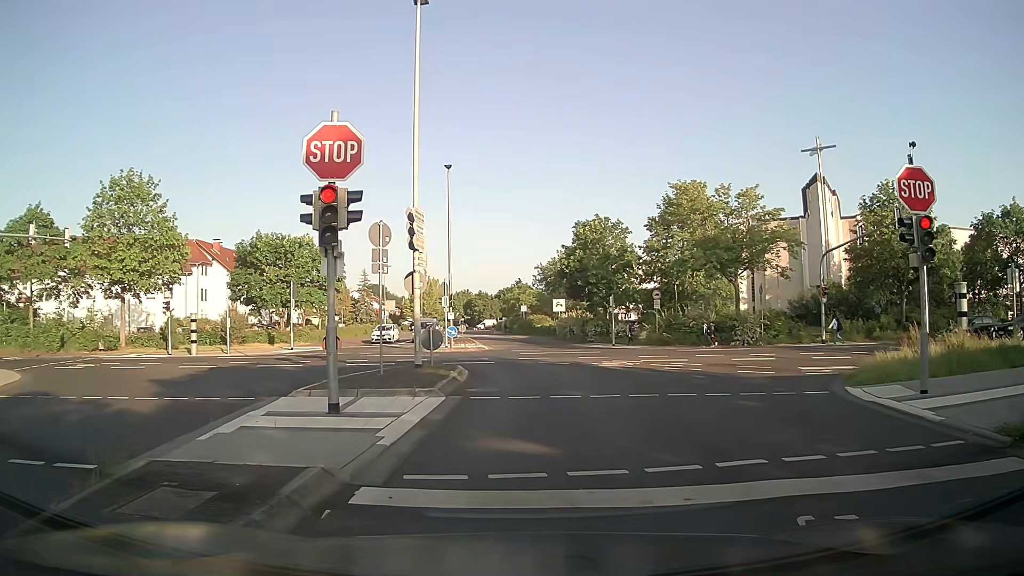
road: residential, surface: asphalt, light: Day
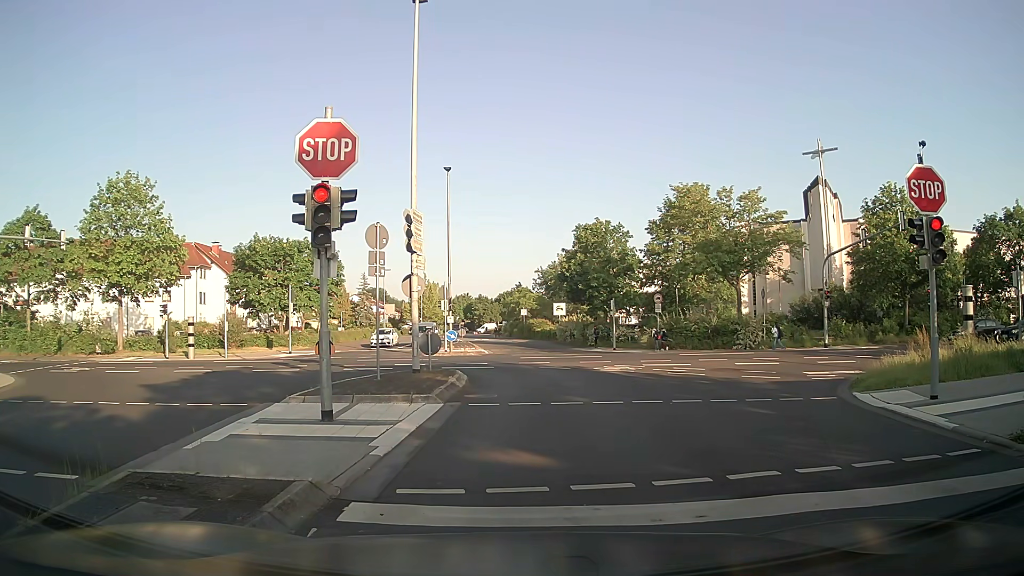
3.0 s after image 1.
(0.0, +0.4) m; 0°
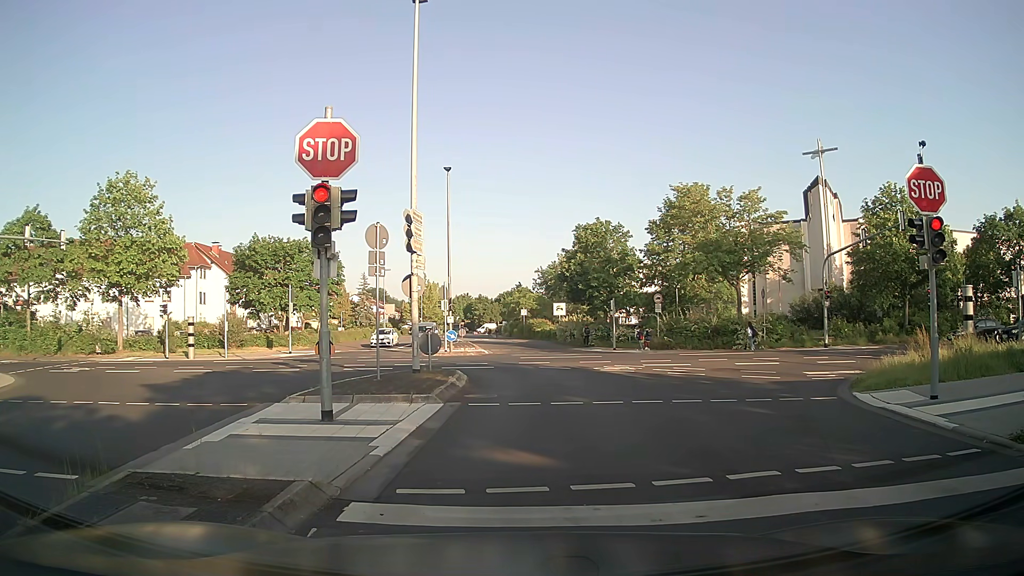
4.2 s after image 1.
(0.0, 0.0) m; 0°
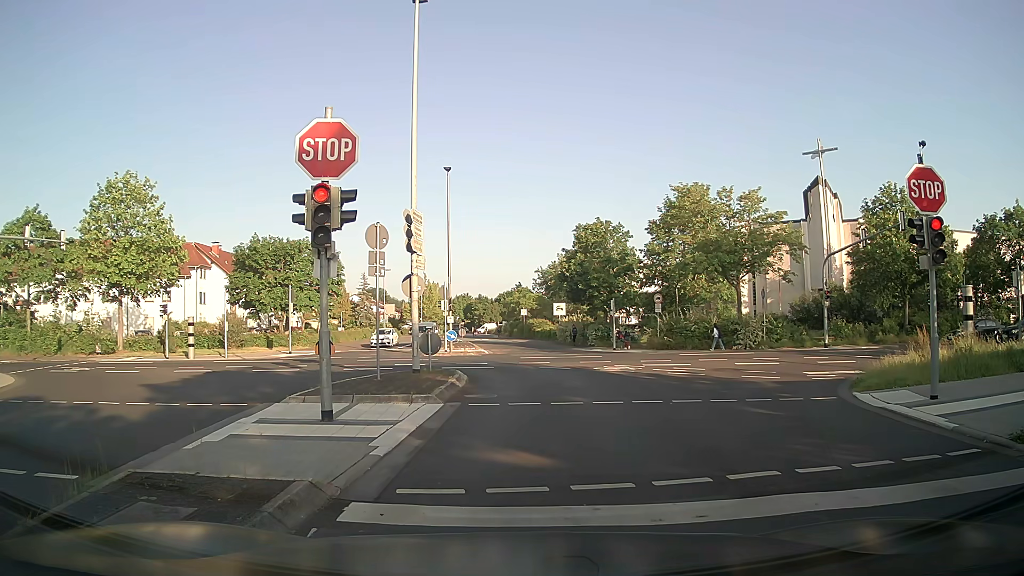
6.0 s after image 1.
(0.0, 0.0) m; 0°
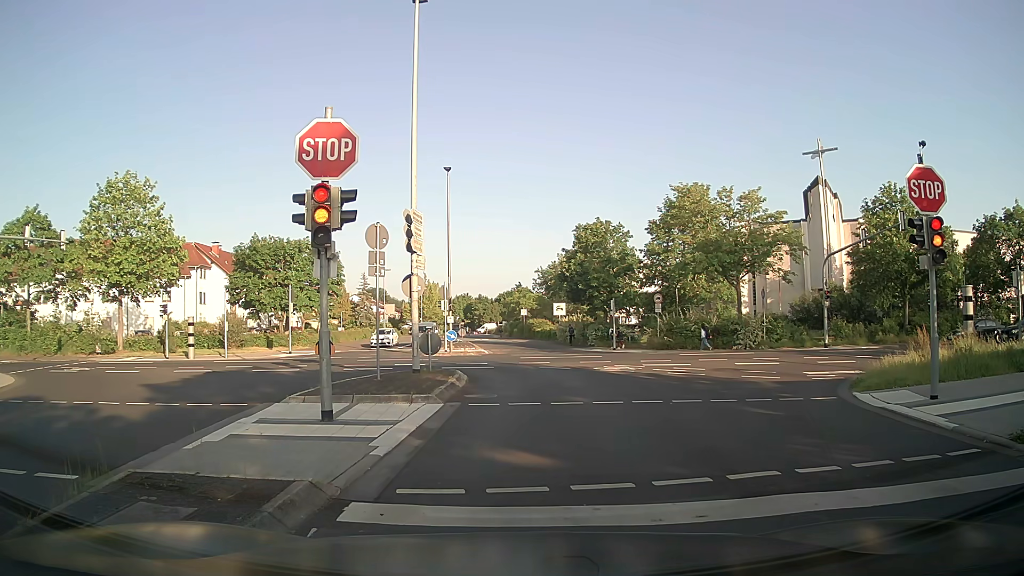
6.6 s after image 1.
(0.0, 0.0) m; 0°
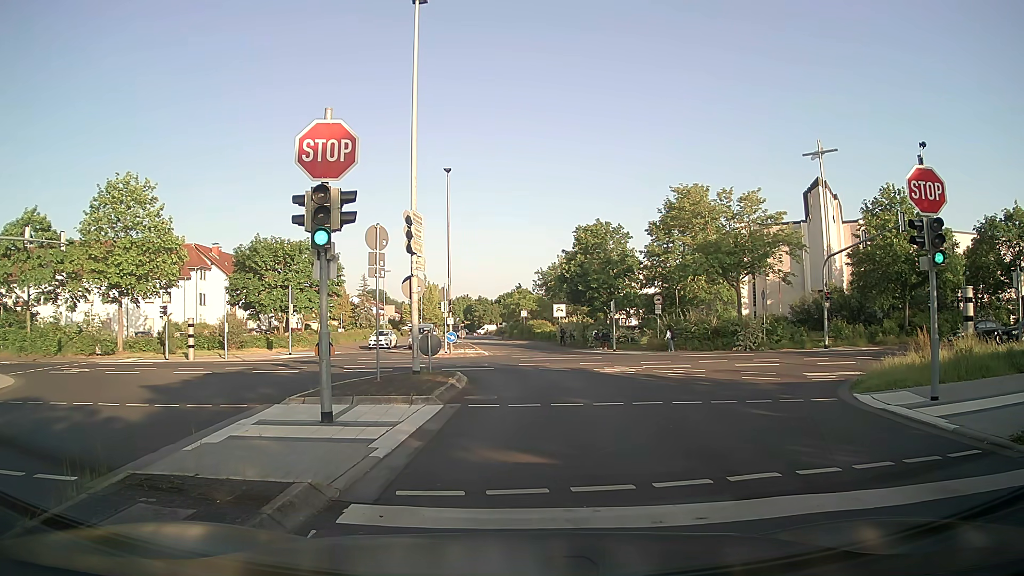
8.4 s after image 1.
(0.0, 0.0) m; 0°
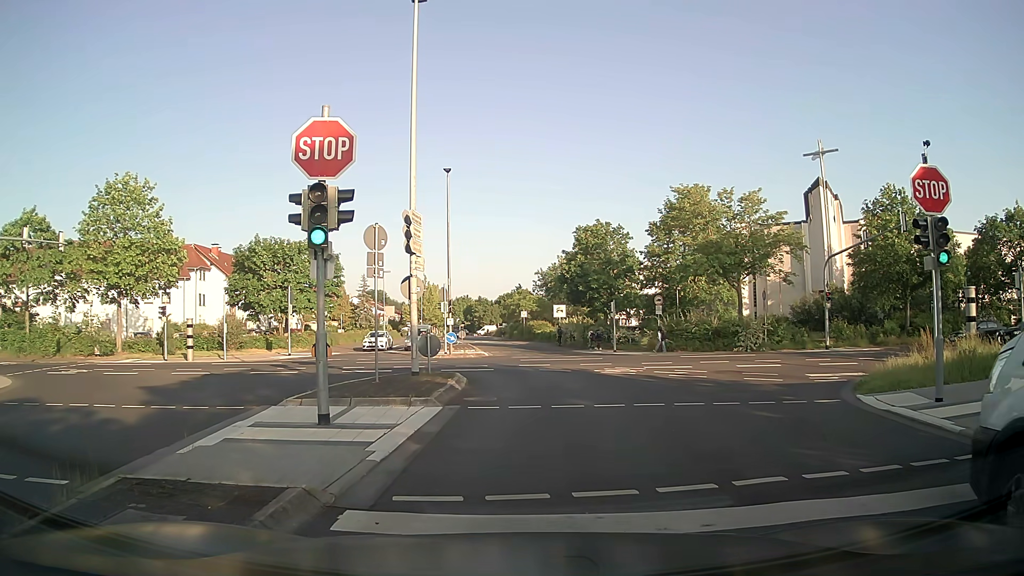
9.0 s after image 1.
(0.0, +0.2) m; 0°
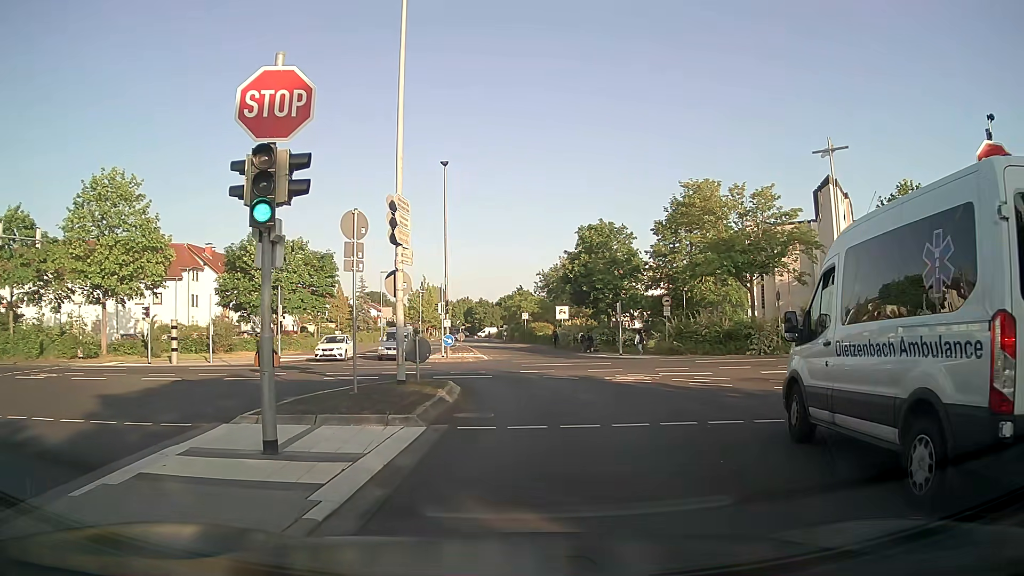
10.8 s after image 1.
(0.0, +2.3) m; -1°
